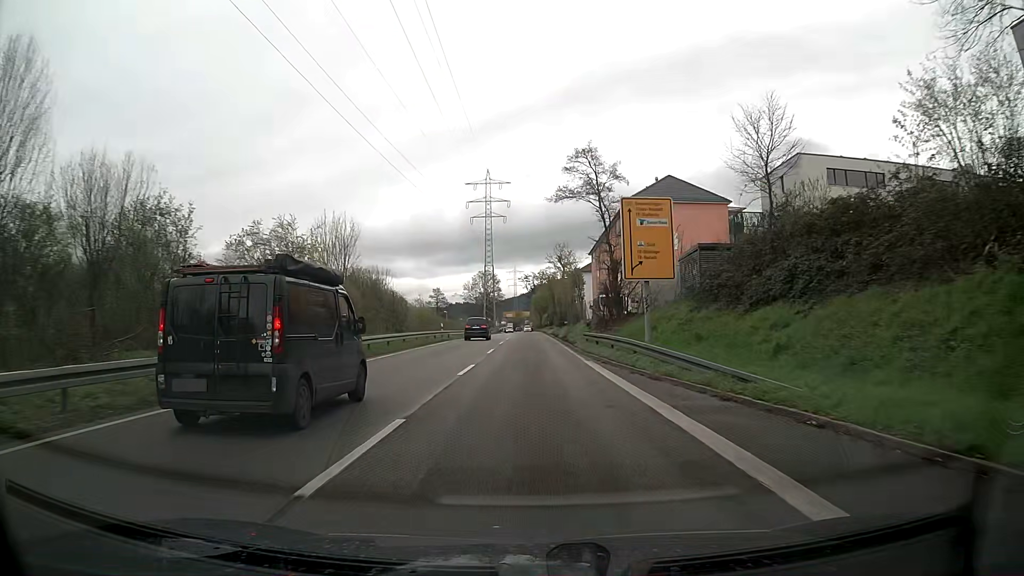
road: trunk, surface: asphalt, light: Day
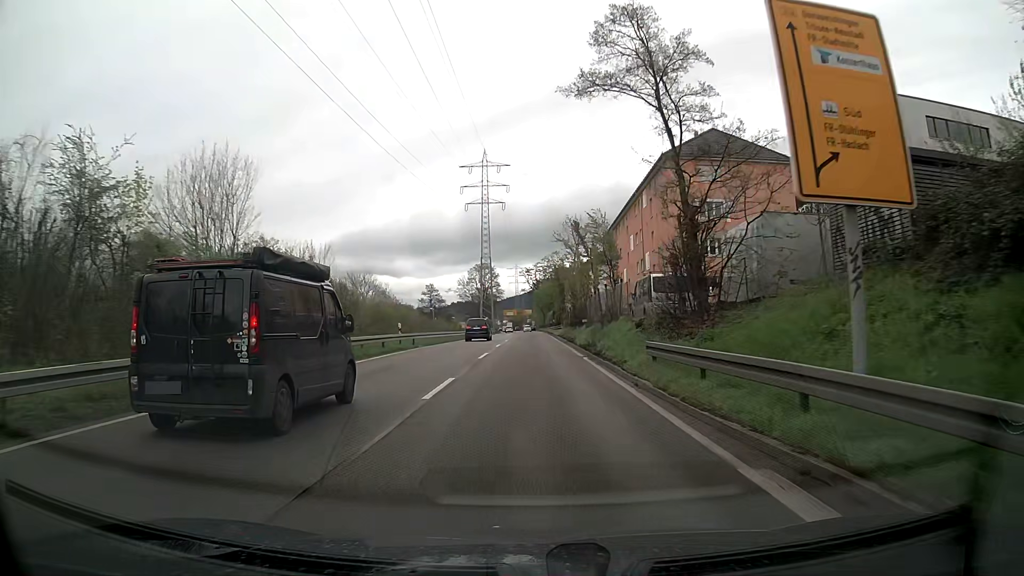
(+0.1, +17.7) m; 0°
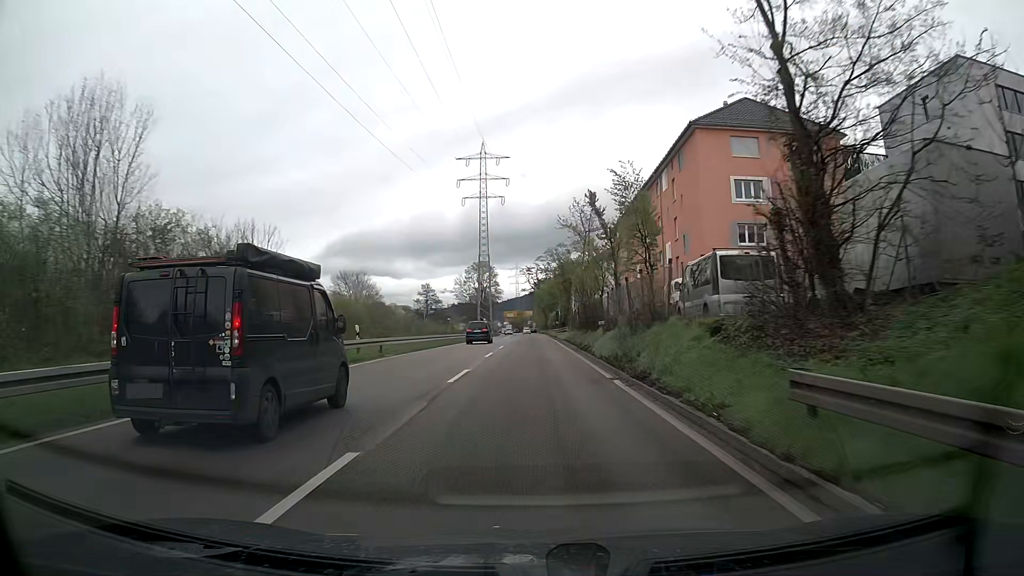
(0.0, +8.8) m; 0°
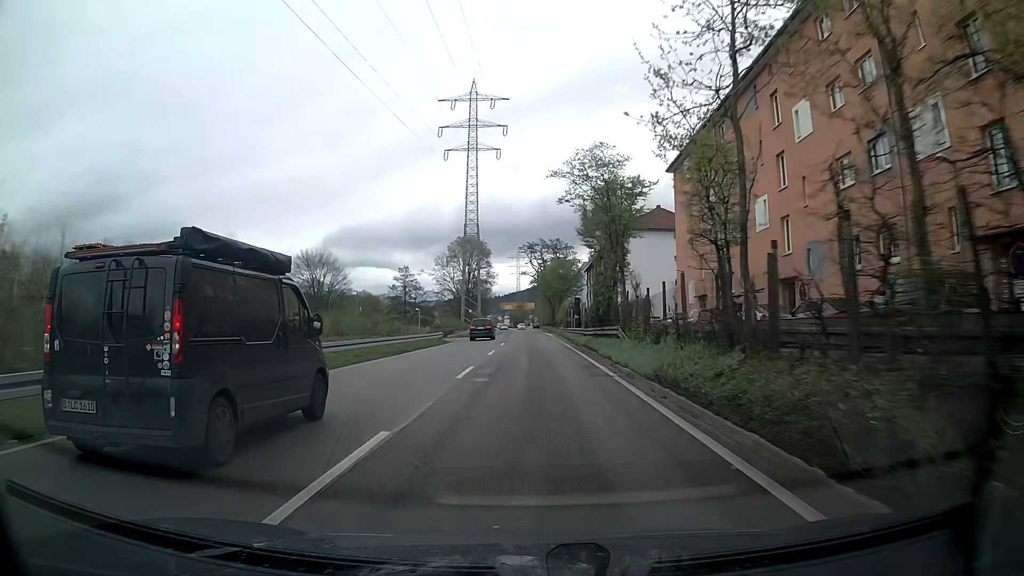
(-0.2, +34.7) m; 0°
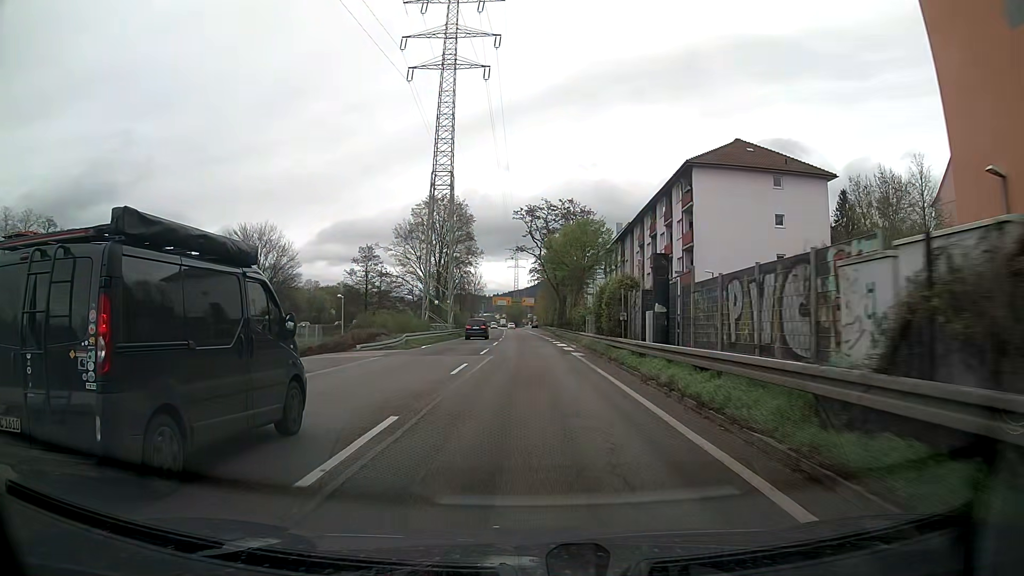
(-0.2, +34.8) m; -1°
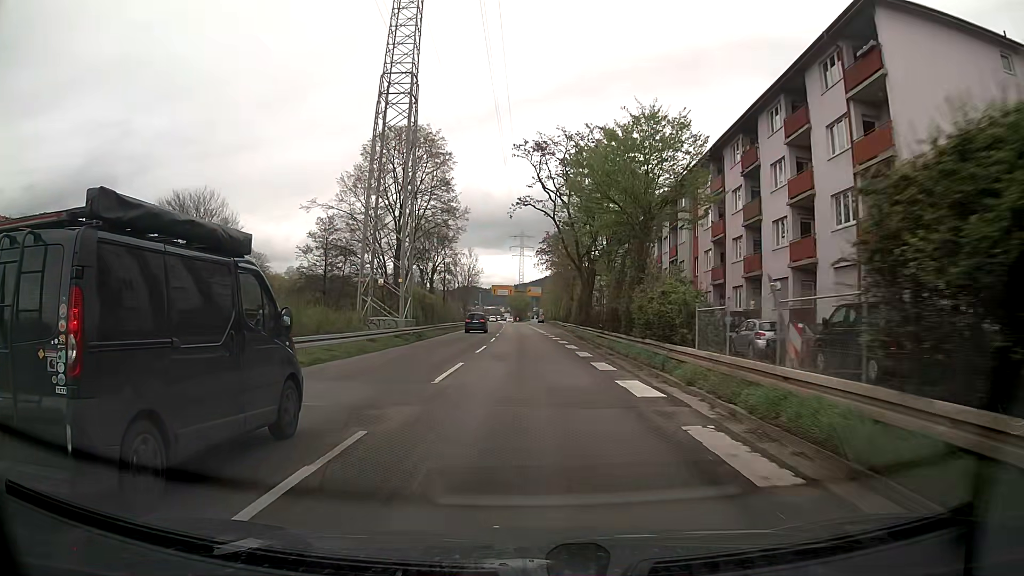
(+0.1, +26.7) m; 0°
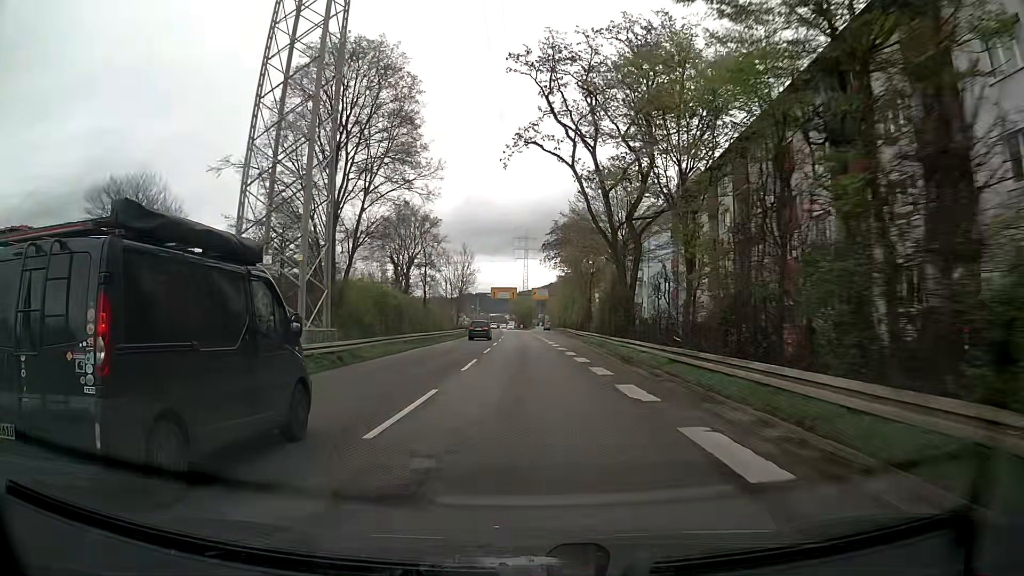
(-0.1, +18.0) m; 0°
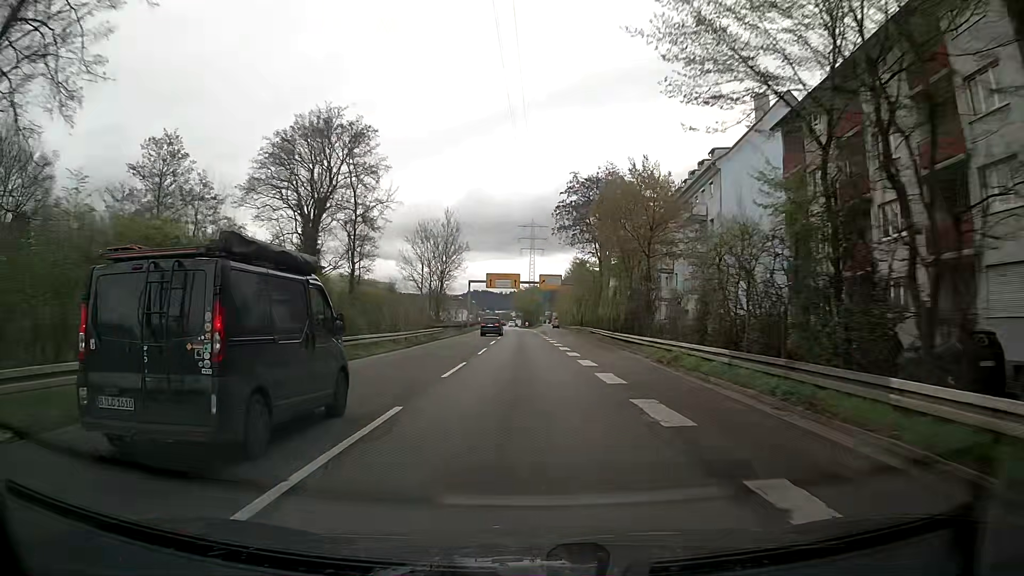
(-0.2, +27.4) m; 0°
(0, +10) (0, +20) (0, +30) (0, +40) (-1, +50) (-1, +60) (-1, +70) (-1, +80) (-2, +90) (-2, +100) m
